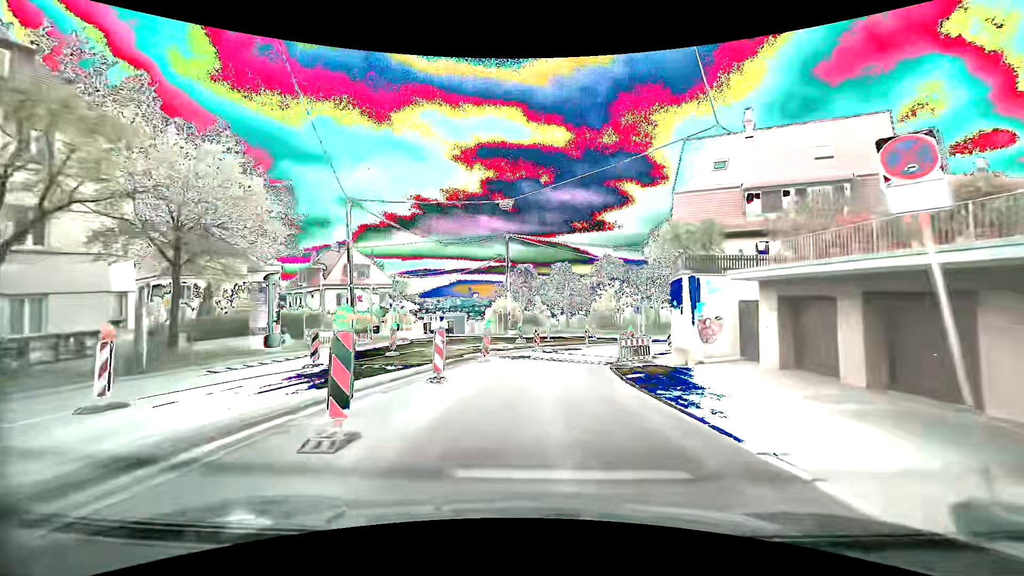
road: secondary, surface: asphalt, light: Day
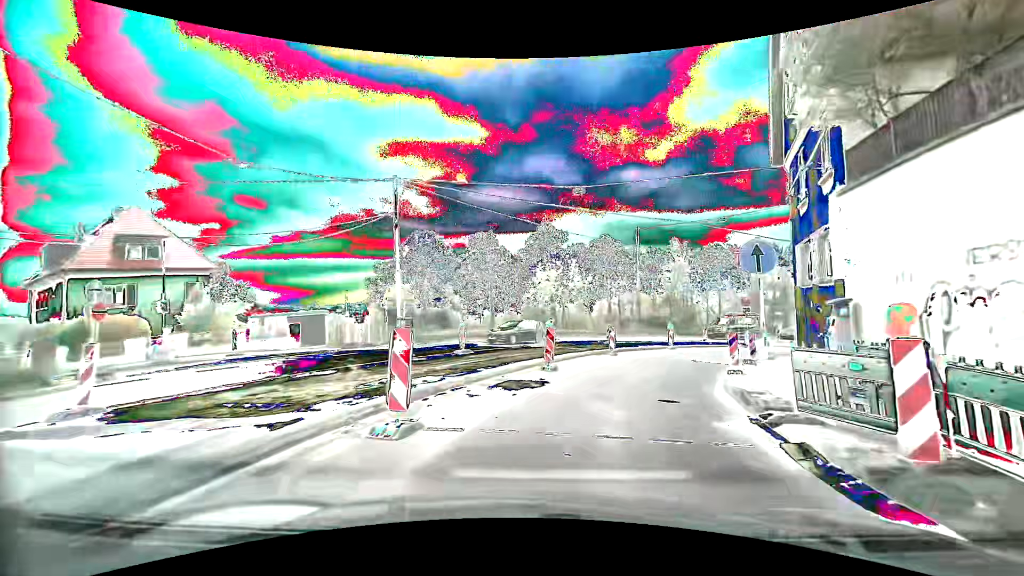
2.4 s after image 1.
(+0.6, +20.7) m; +9°
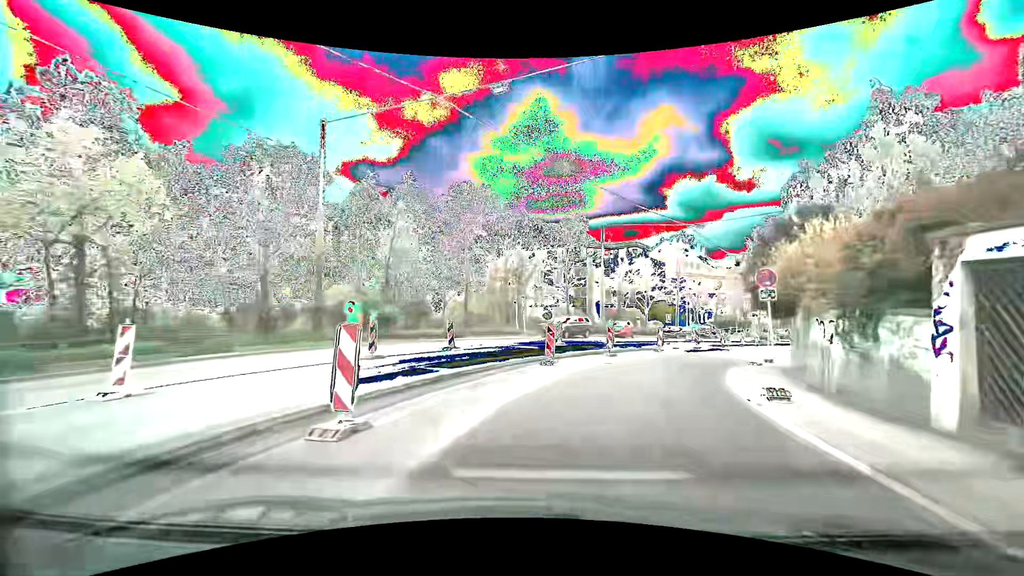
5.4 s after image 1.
(+6.3, +24.6) m; +30°
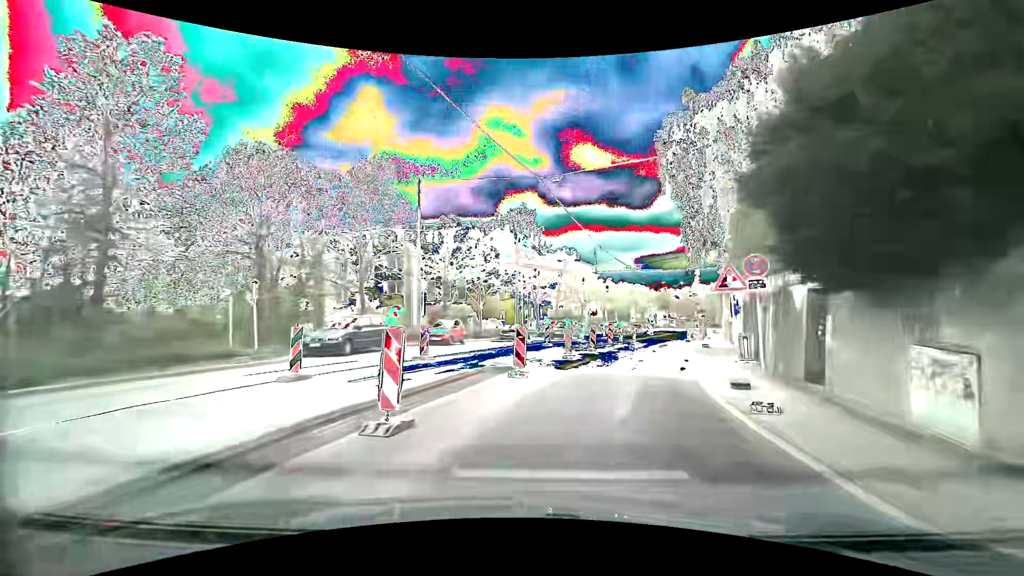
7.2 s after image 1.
(+2.5, +15.1) m; +20°
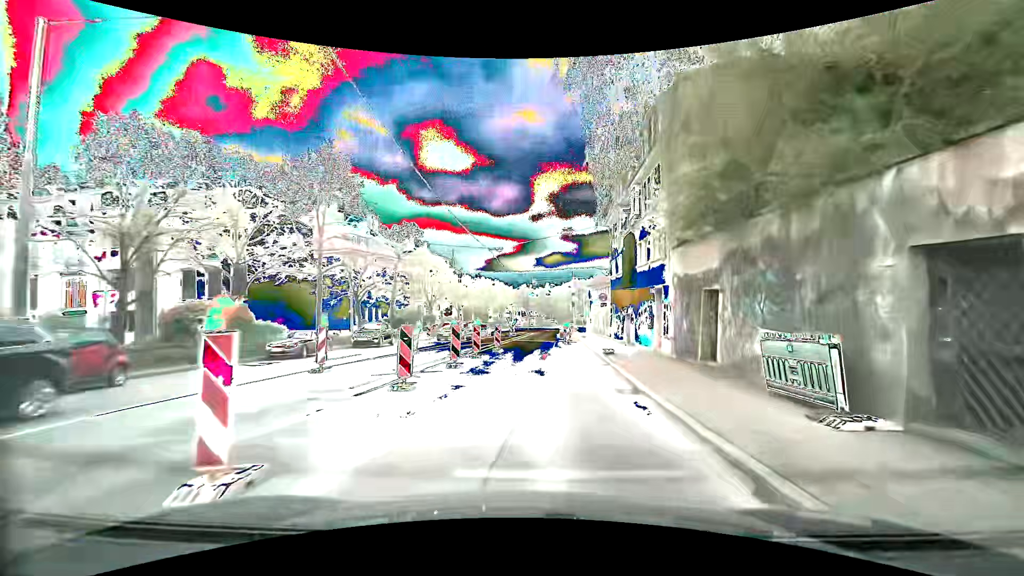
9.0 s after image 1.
(+2.4, +15.2) m; +17°
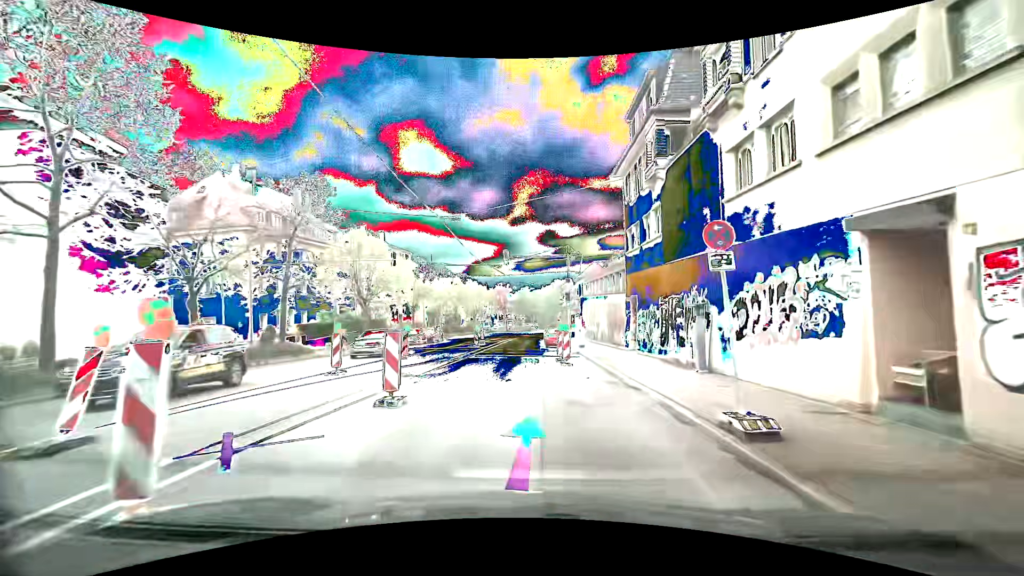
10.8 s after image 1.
(+0.3, +15.8) m; +1°
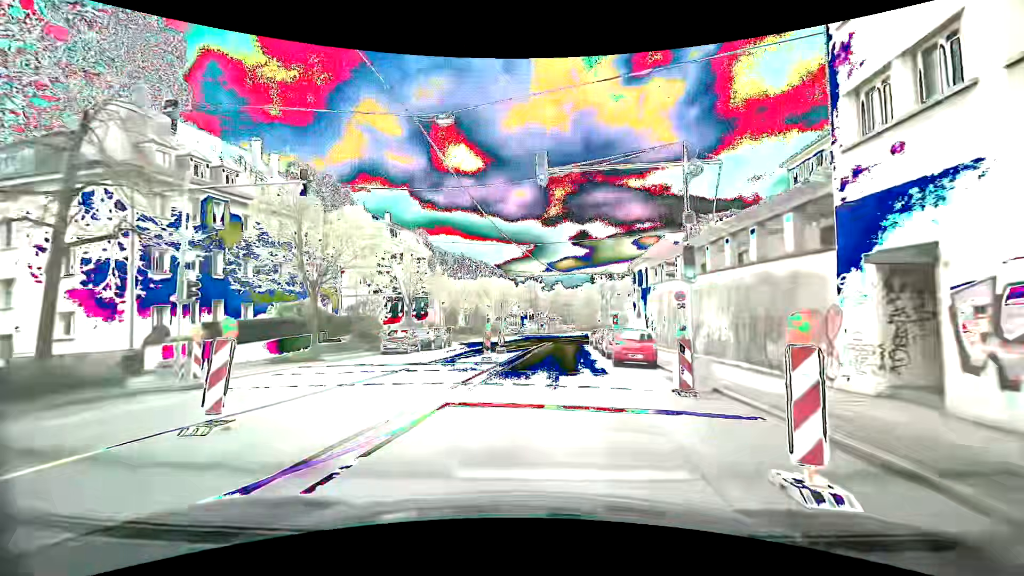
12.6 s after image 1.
(-0.7, +16.1) m; -4°
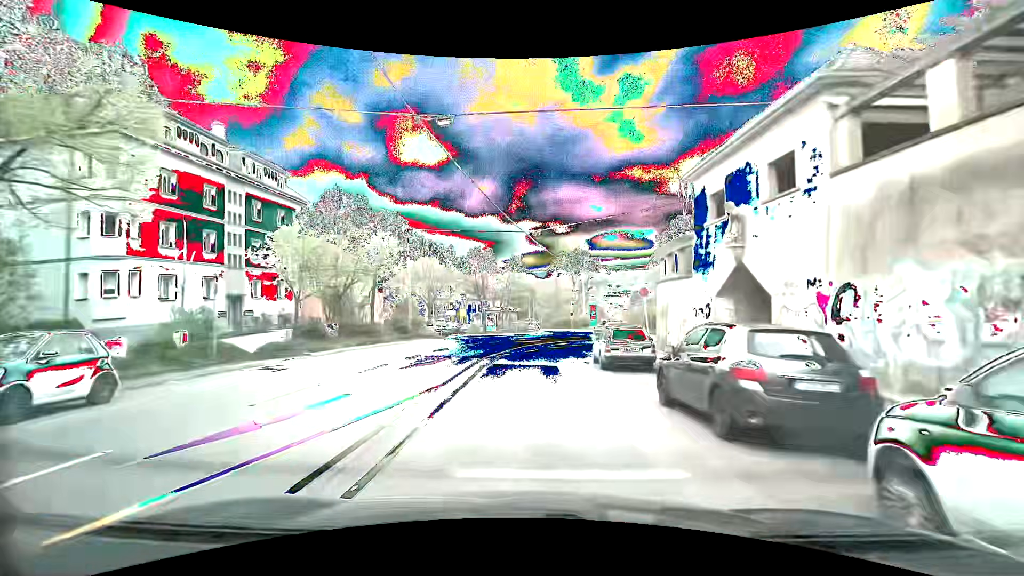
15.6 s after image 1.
(+1.7, +29.3) m; +5°
(0, +10) (0, +20) (+1, +30) (+4, +40) (+8, +49) (+14, +57) (+21, +64) (+30, +69) (+39, +72) (+49, +75) m
